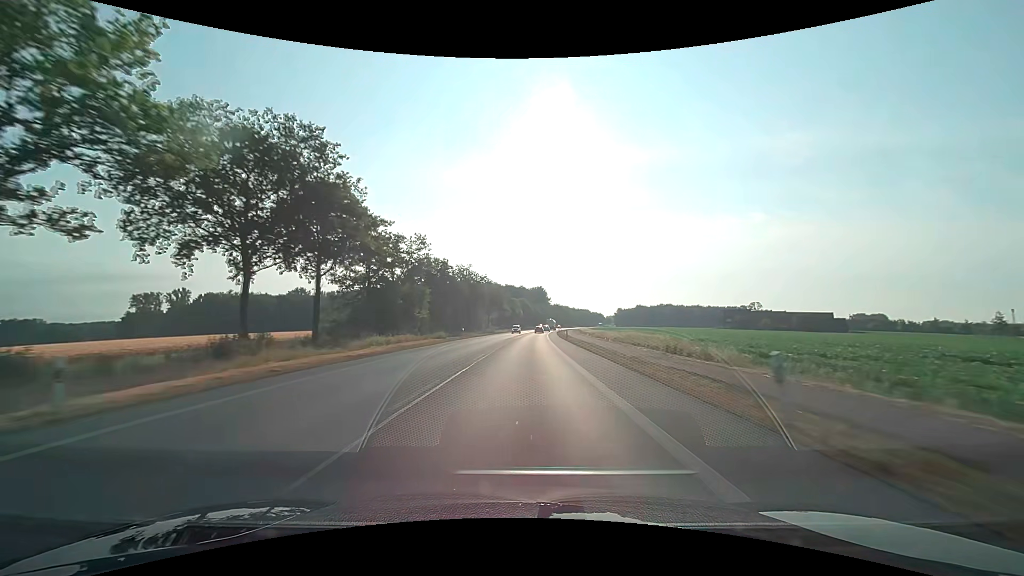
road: primary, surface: asphalt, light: Day
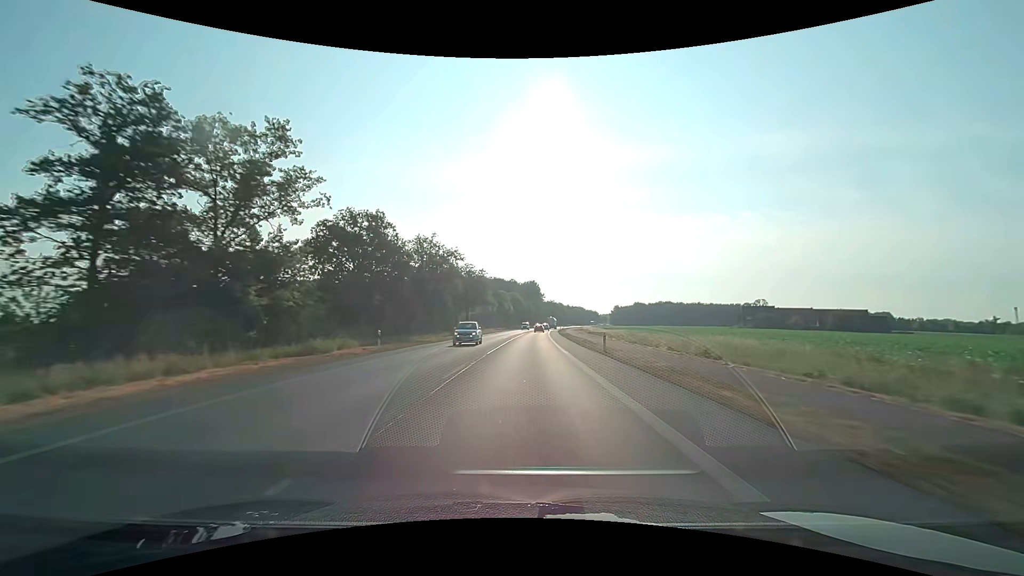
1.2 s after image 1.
(+0.3, +31.6) m; +1°
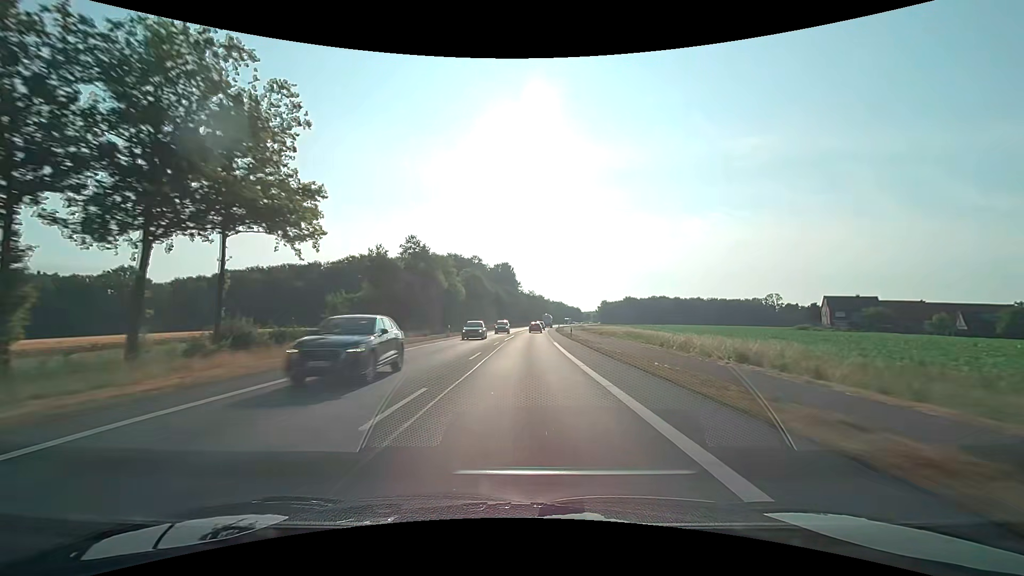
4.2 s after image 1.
(+2.0, +77.1) m; +3°
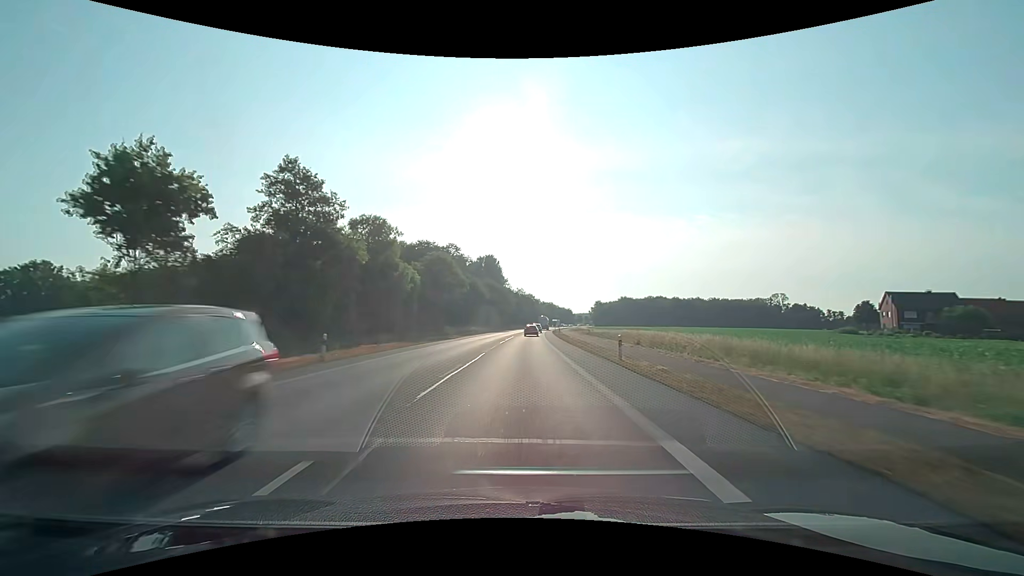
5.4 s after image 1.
(+0.4, +29.1) m; +1°
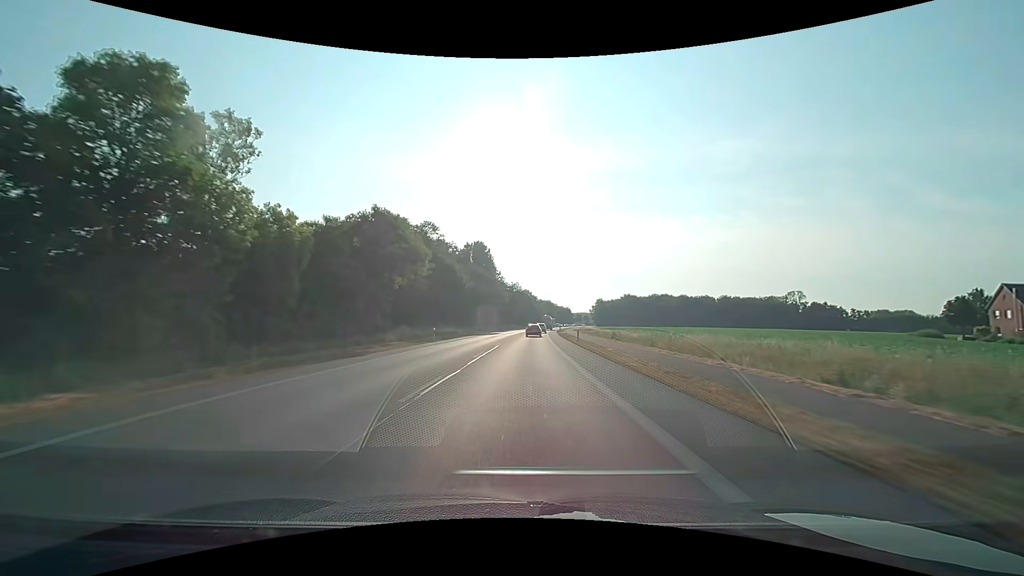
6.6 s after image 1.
(+0.2, +28.1) m; +1°
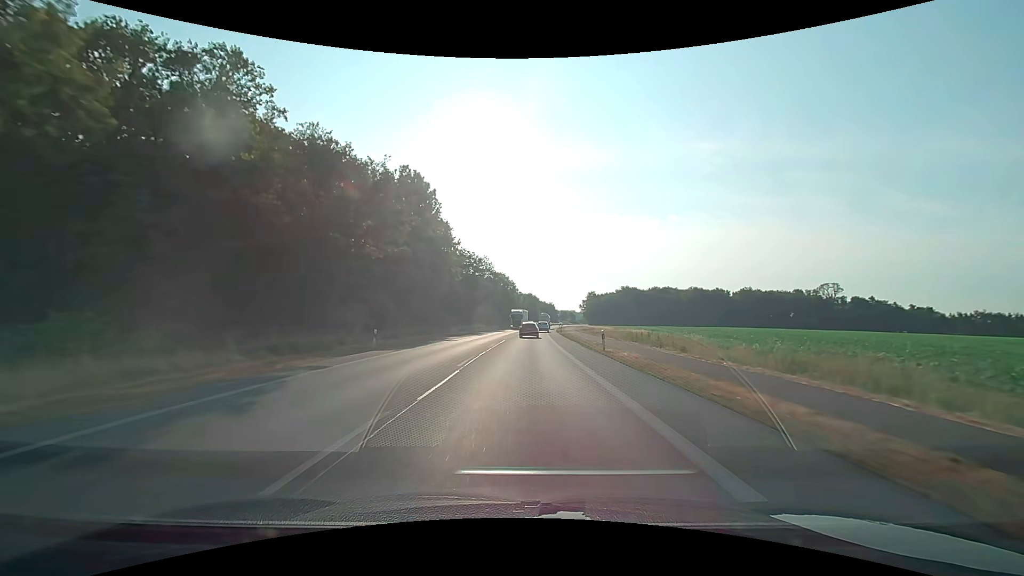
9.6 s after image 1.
(+1.2, +66.0) m; +2°
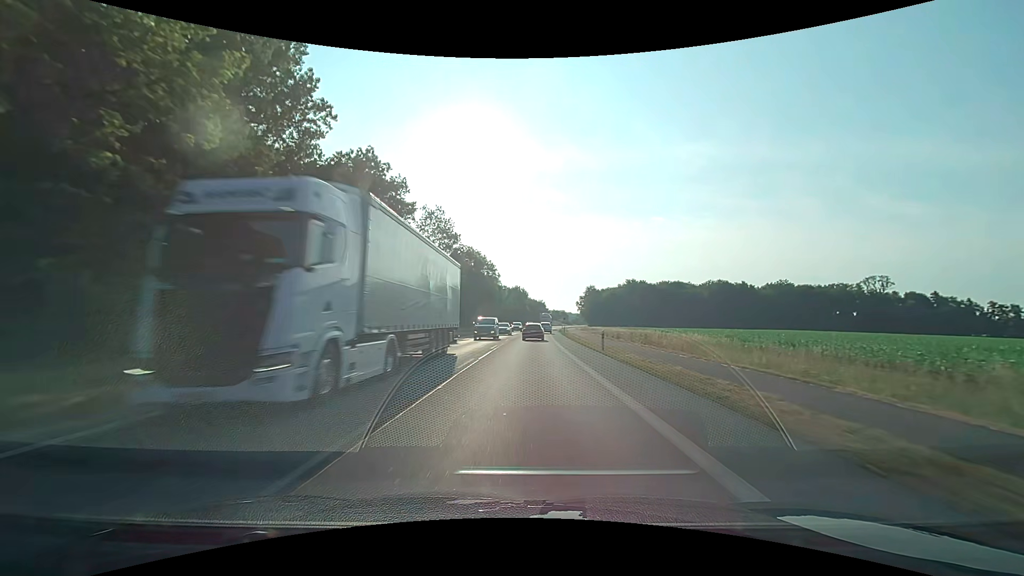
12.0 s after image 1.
(+0.7, +49.1) m; +2°
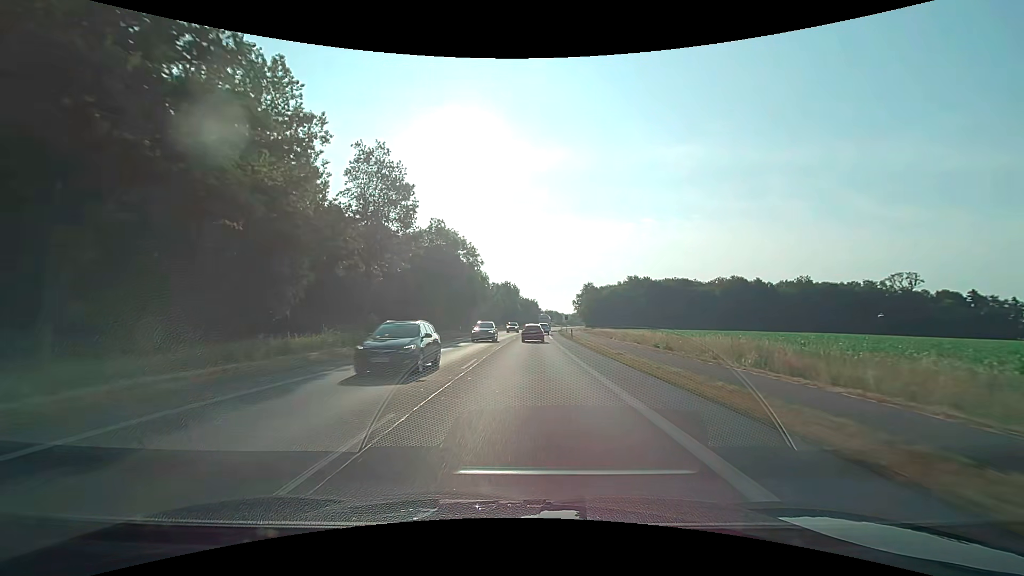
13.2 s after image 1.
(+0.1, +23.5) m; +1°
(0, +10) (0, +20) (0, +30) (+1, +40) (+1, +50) (+1, +60) (+2, +70) (+2, +80) (+3, +90) (+3, +100) m
